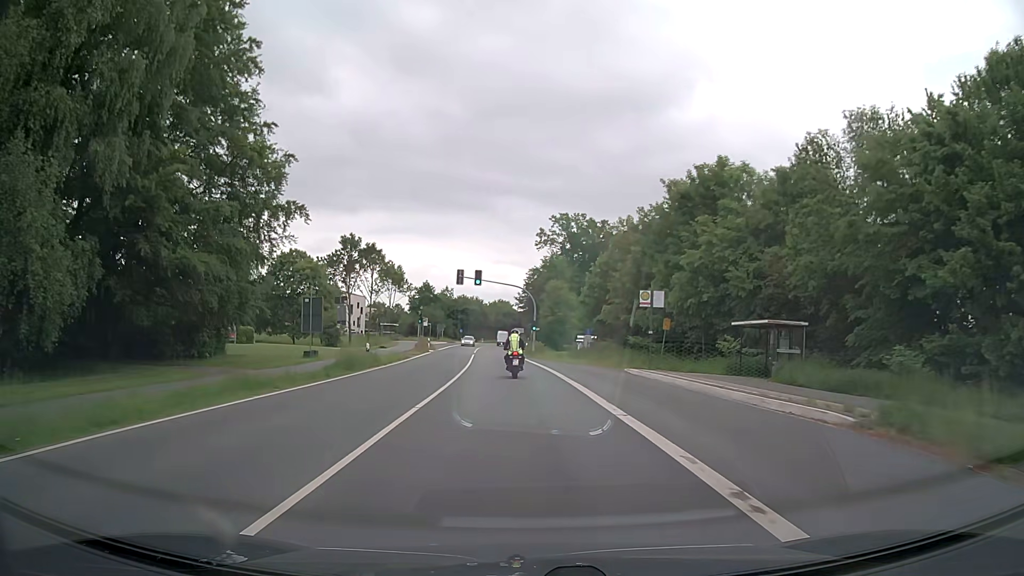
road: secondary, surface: asphalt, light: Day
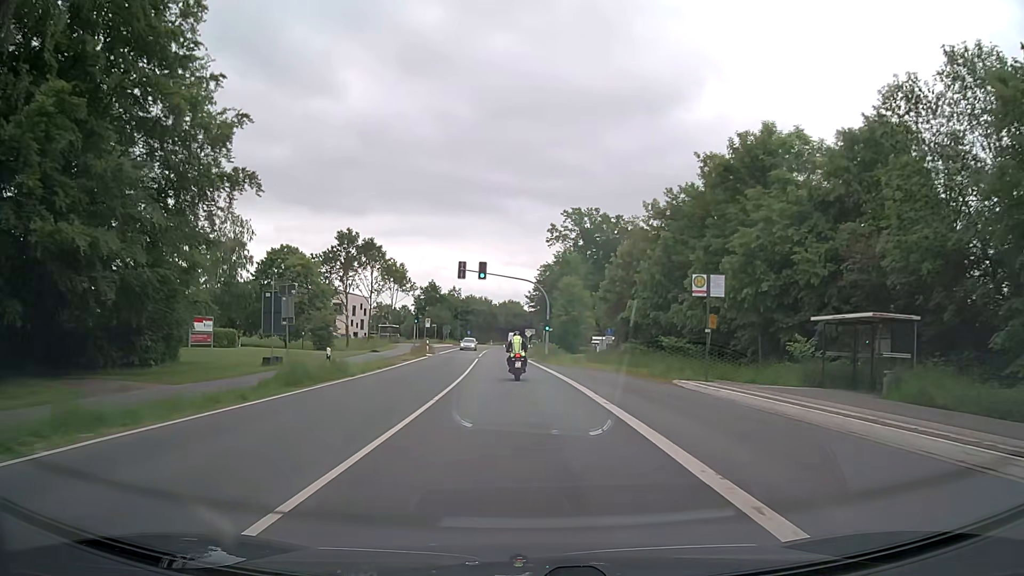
(0.0, +7.8) m; 0°
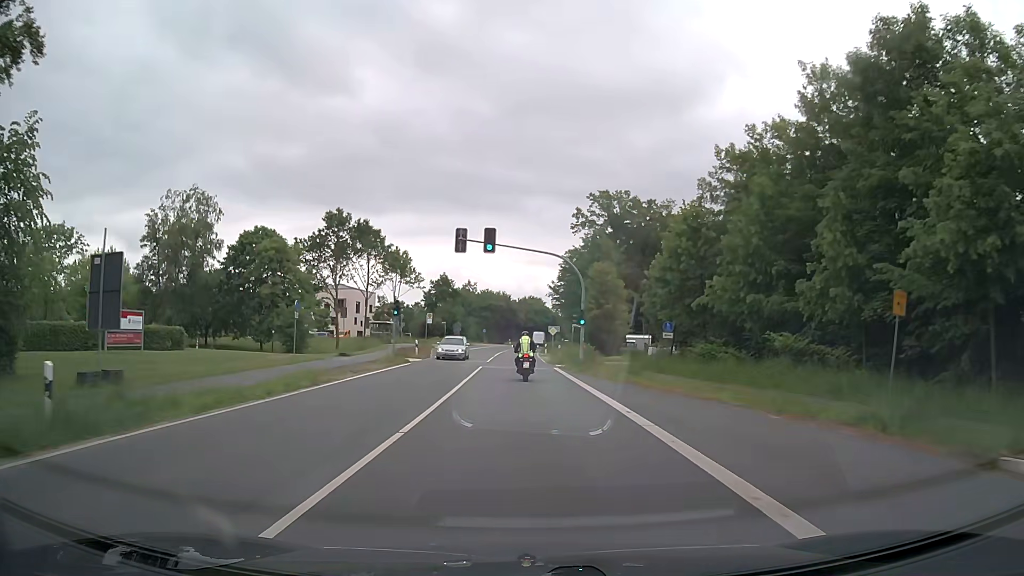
(-0.3, +15.6) m; -2°
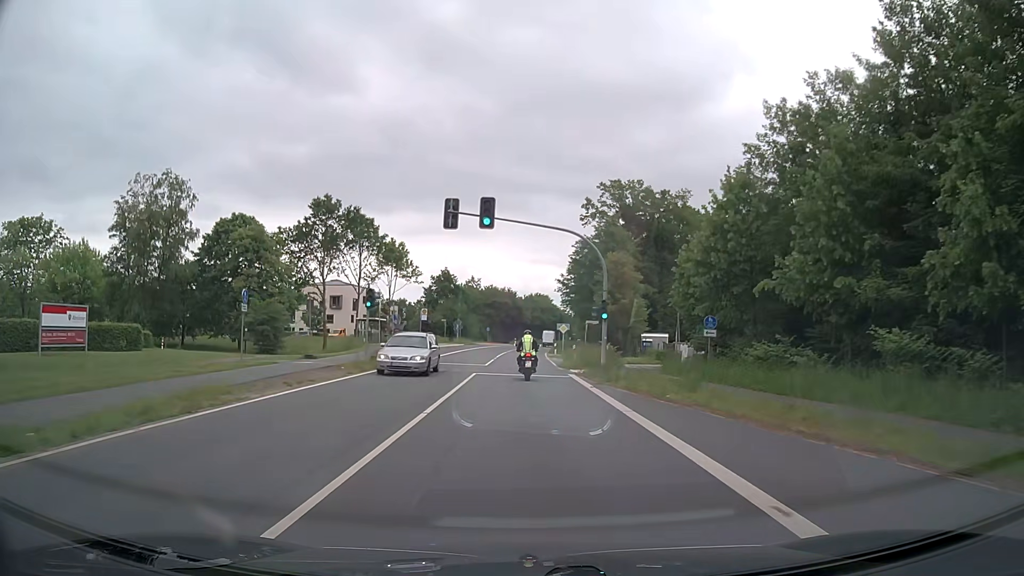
(0.0, +7.8) m; 0°
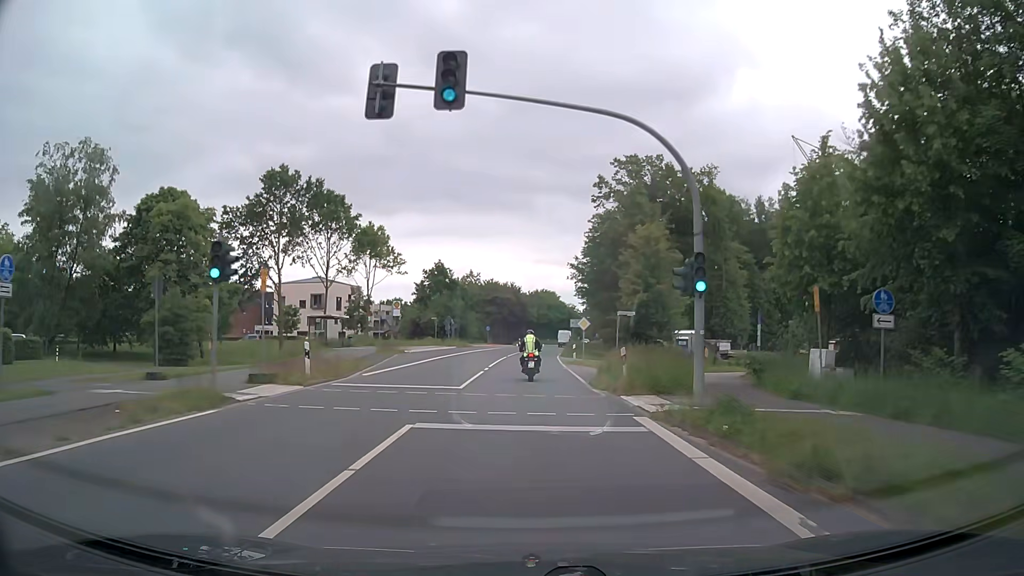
(-0.1, +15.5) m; 0°
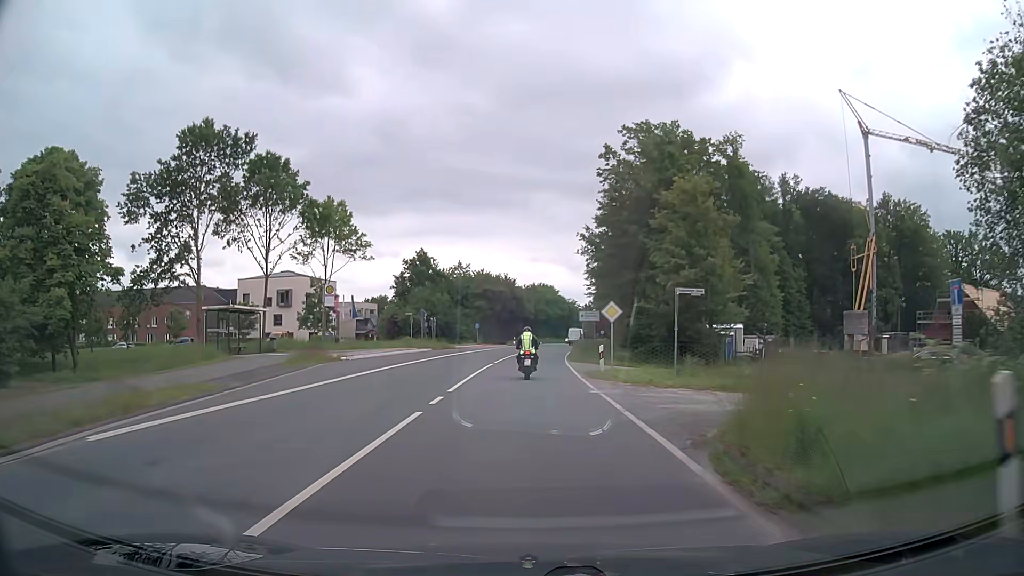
(0.0, +15.4) m; +1°
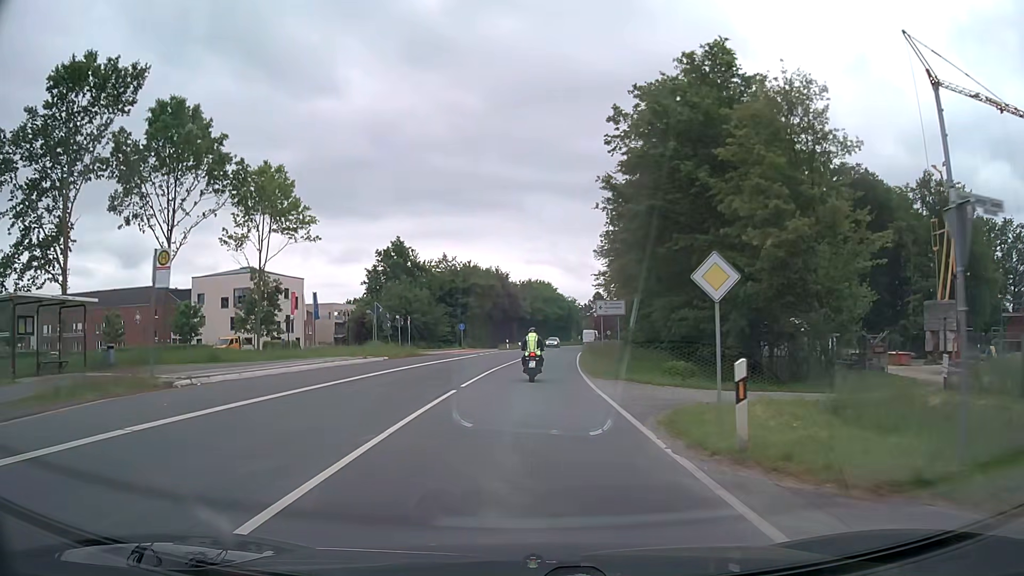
(0.0, +15.2) m; 0°
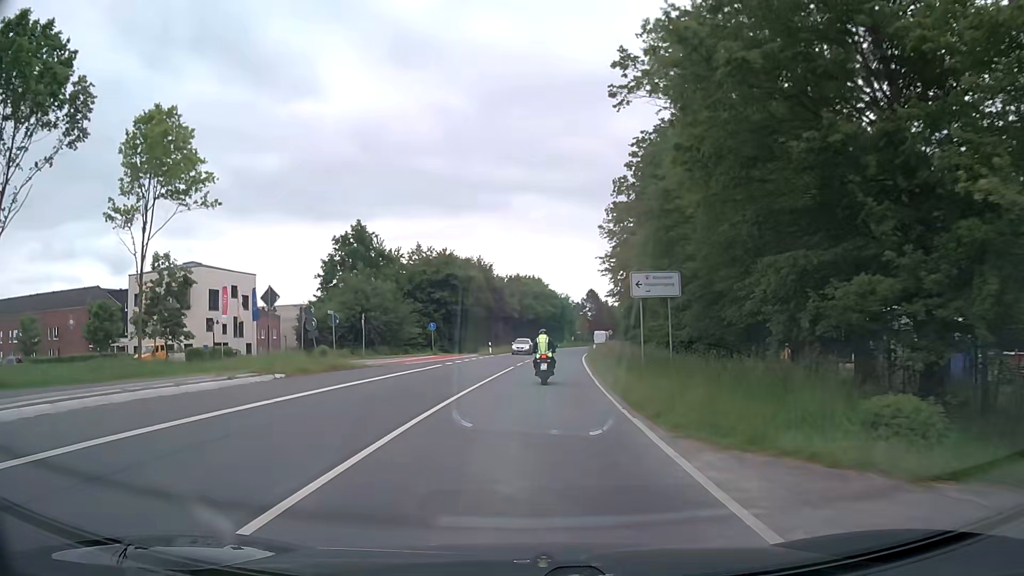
(+0.1, +14.9) m; +1°
(0, +10) (0, +20) (+1, +30) (+1, +40) (+2, +50) (+3, +60) (+4, +70) (+5, +80) (+7, +90) (+9, +99) m
